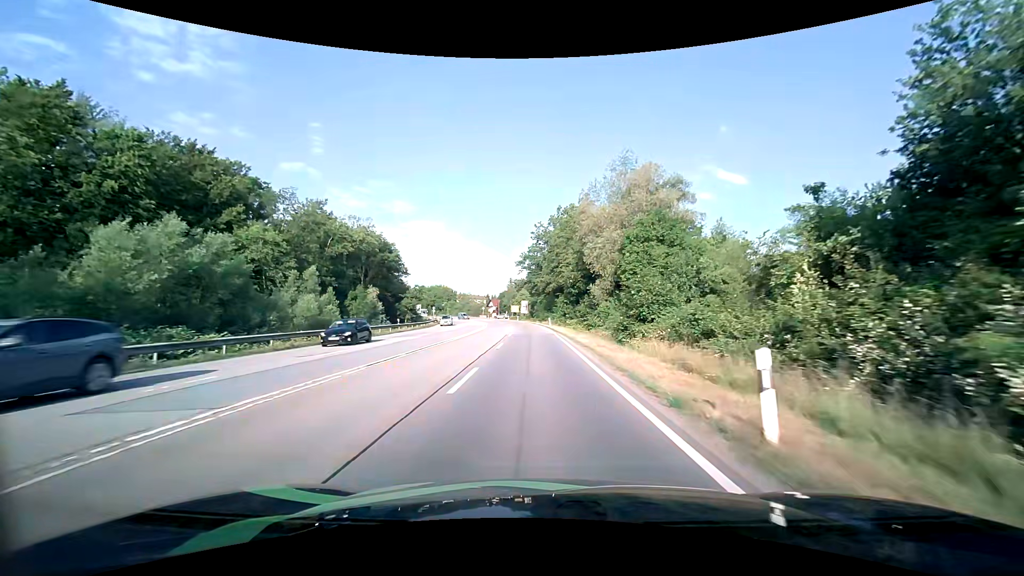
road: secondary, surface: asphalt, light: Day
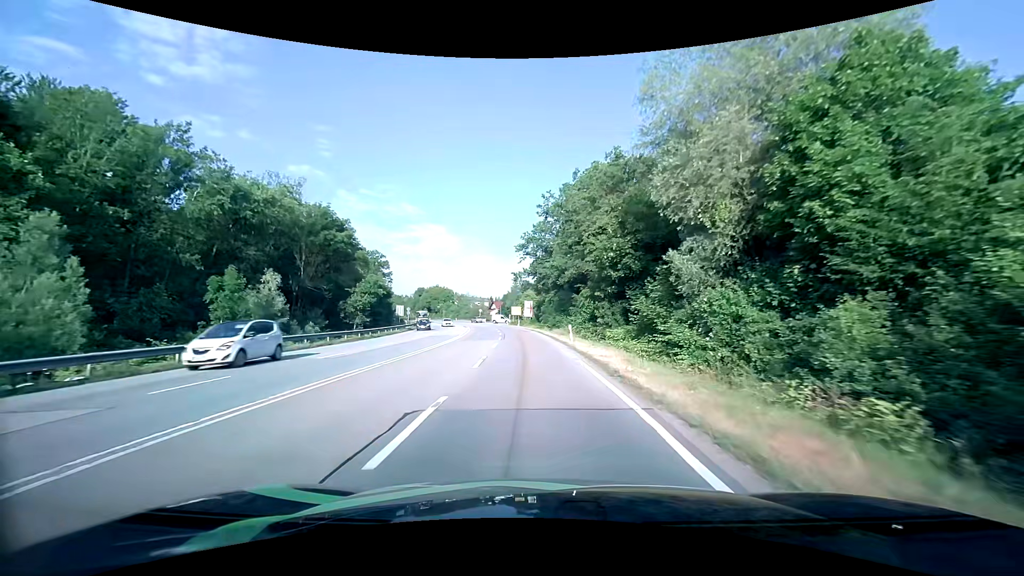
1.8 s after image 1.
(-0.1, +26.3) m; -1°
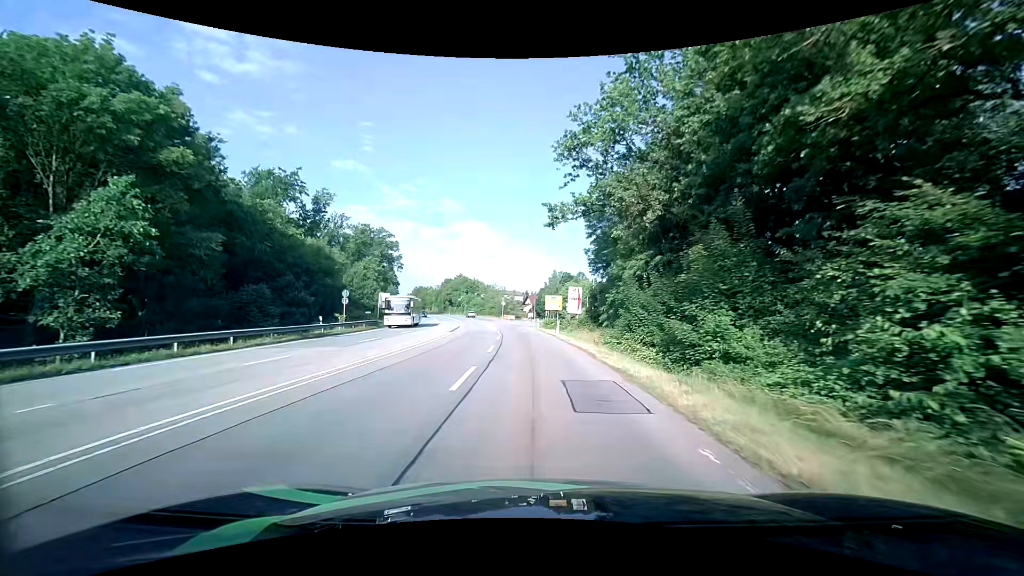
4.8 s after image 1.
(-1.5, +40.5) m; -4°
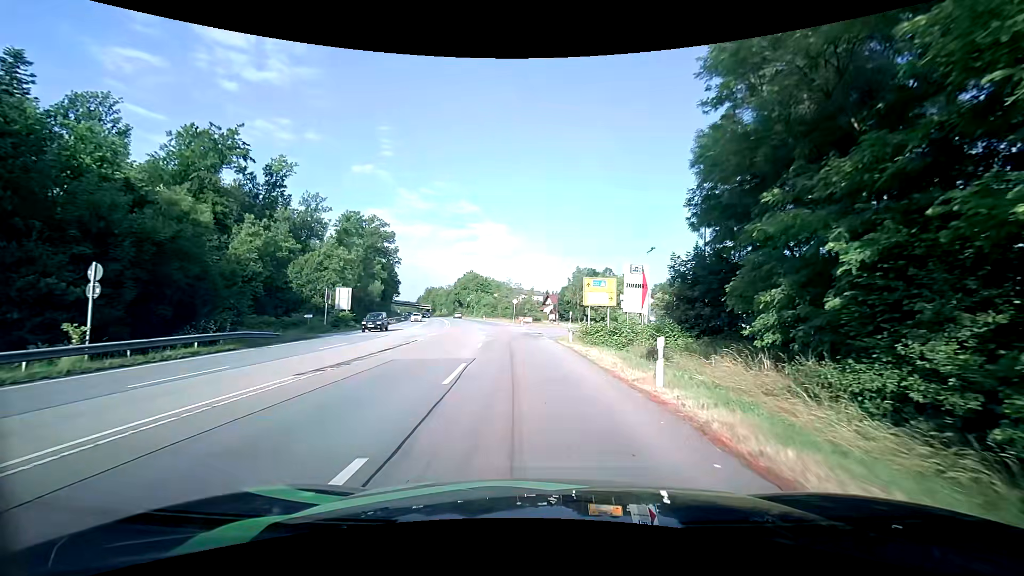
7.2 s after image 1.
(-0.4, +26.1) m; -2°
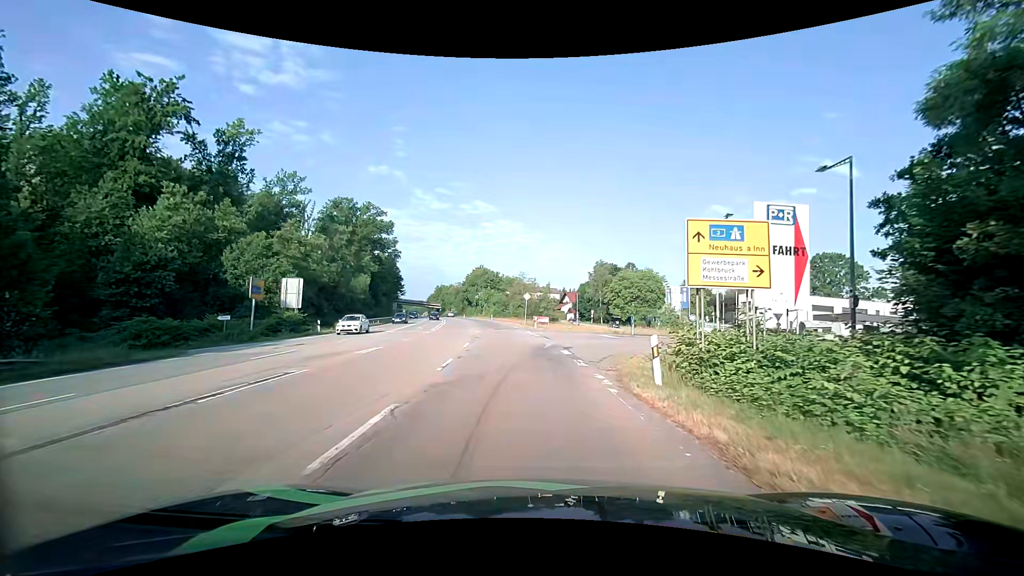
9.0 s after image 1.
(-0.4, +16.4) m; -2°
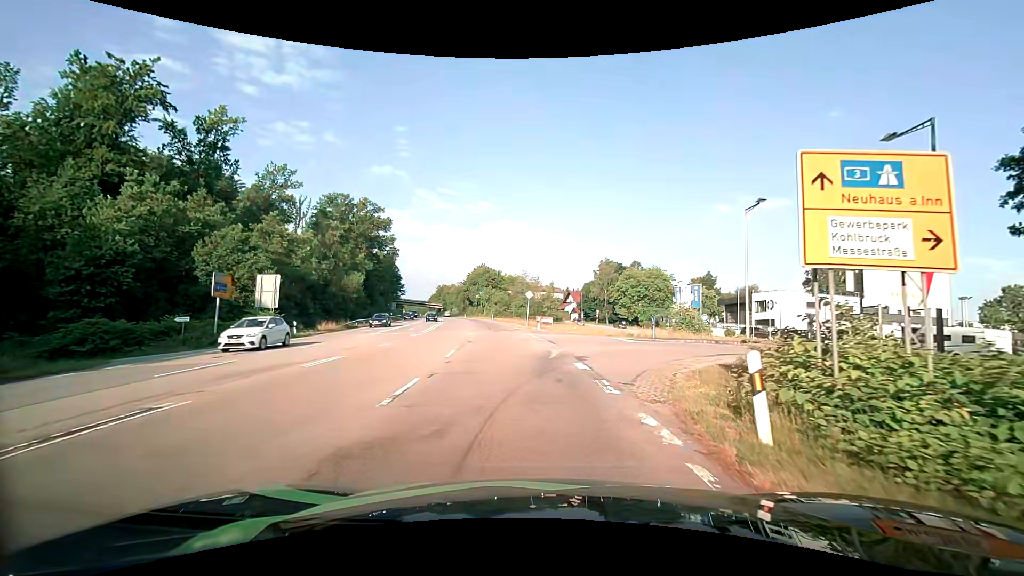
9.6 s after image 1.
(0.0, +4.5) m; 0°
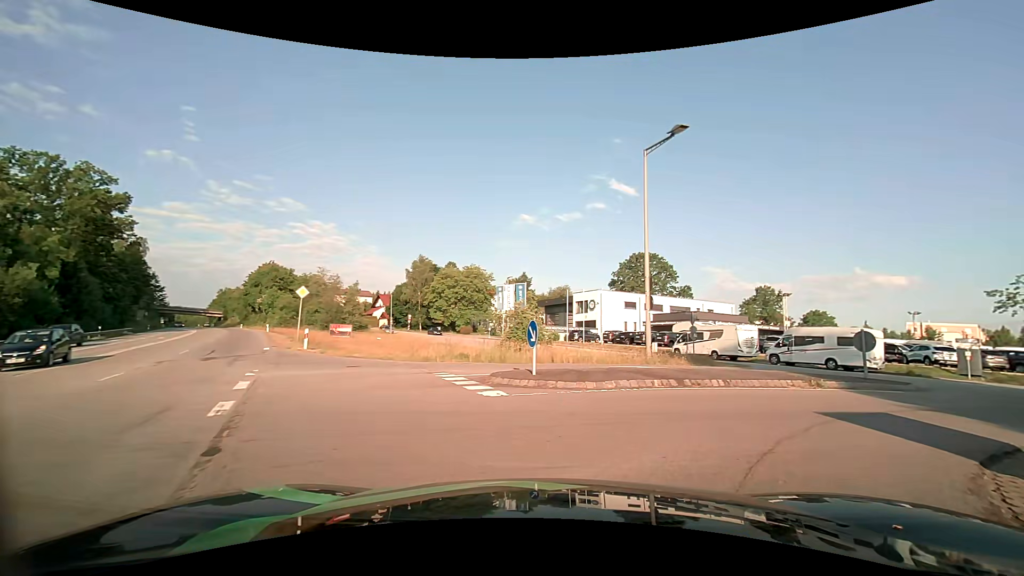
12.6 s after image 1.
(+1.3, +15.6) m; +22°
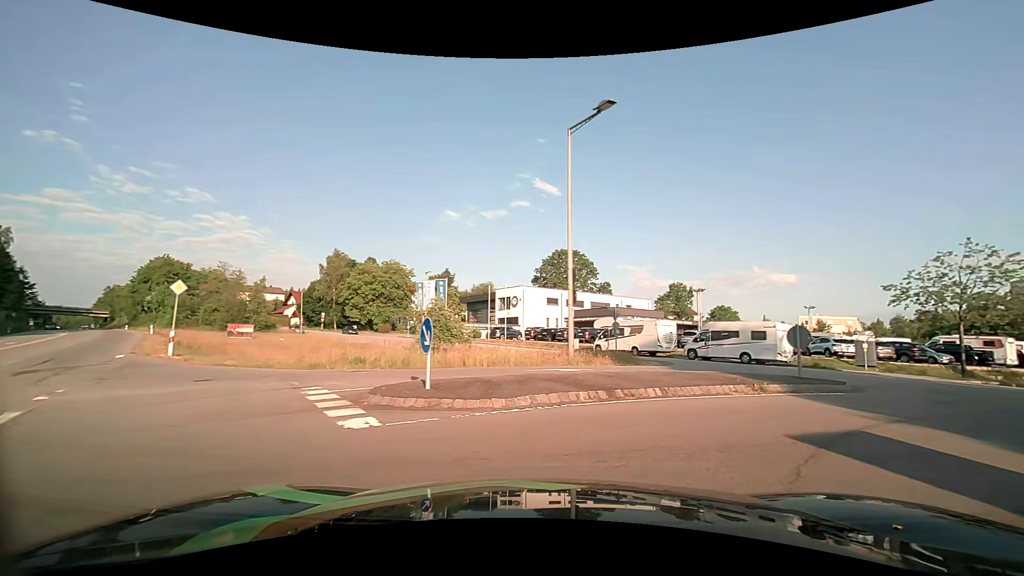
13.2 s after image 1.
(+0.1, +2.5) m; +8°
